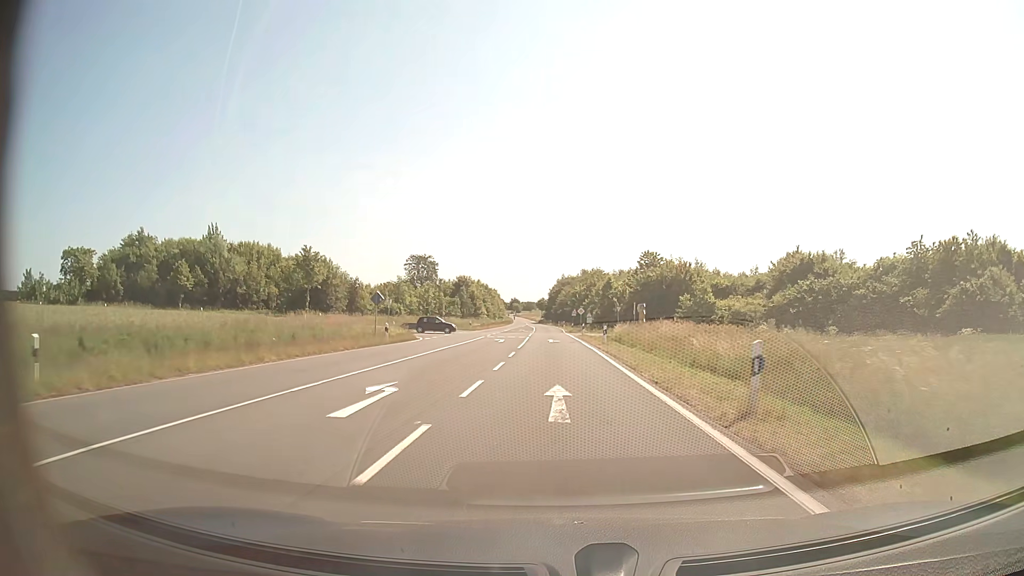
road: secondary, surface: asphalt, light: Day
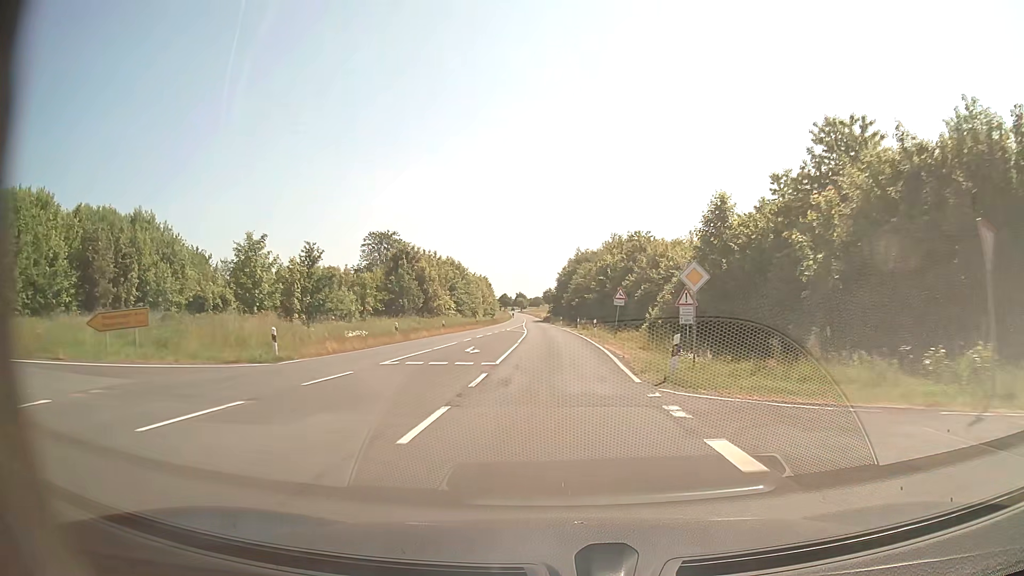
(-0.6, +58.1) m; -1°
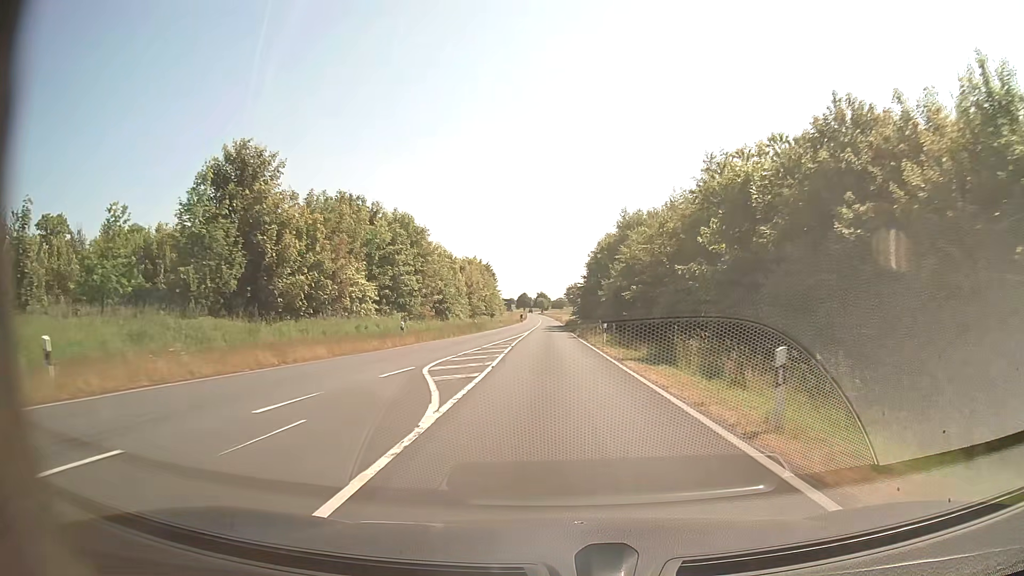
(-0.6, +47.0) m; -2°
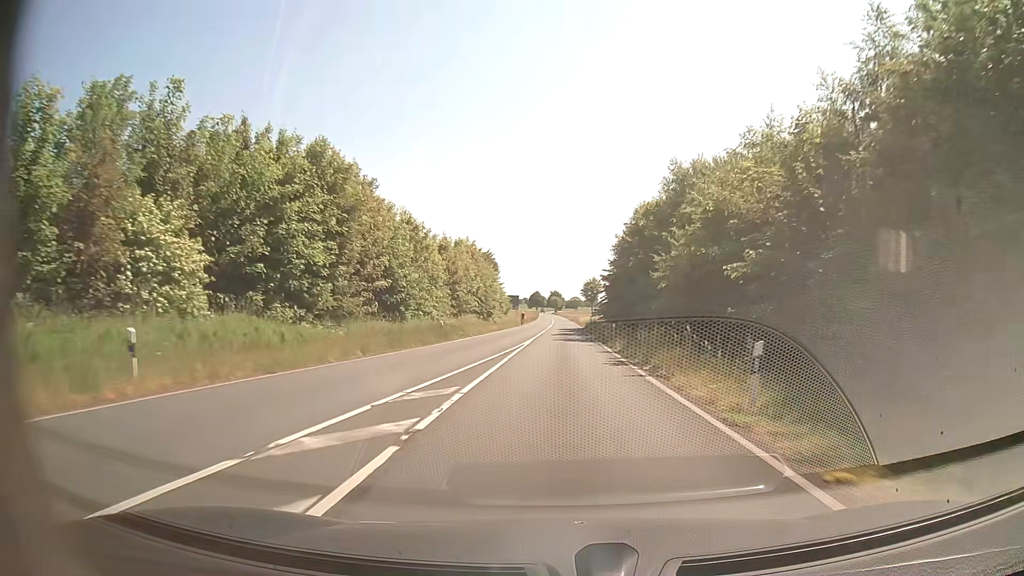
(-0.3, +23.4) m; -1°
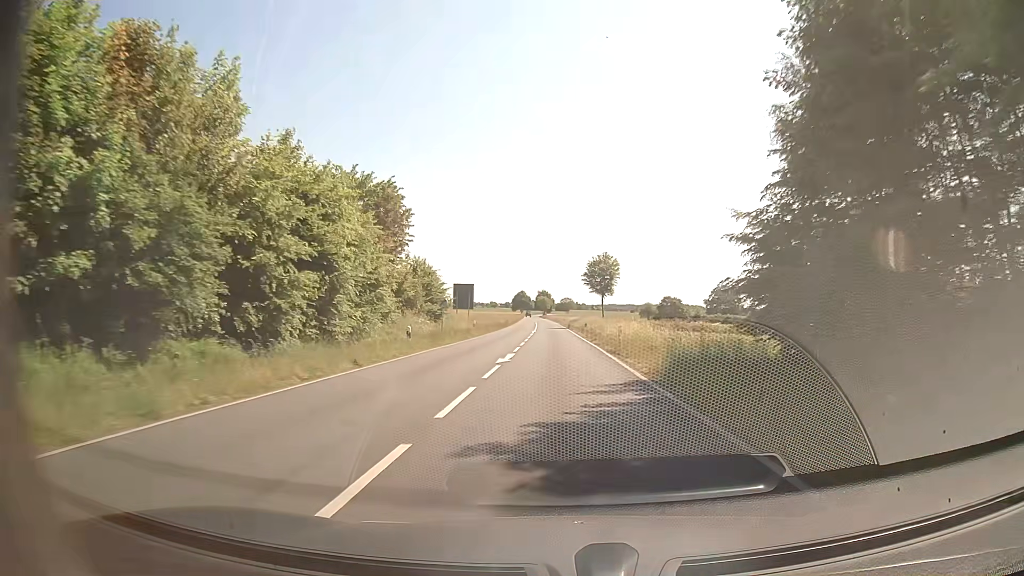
(+0.6, +58.4) m; +1°
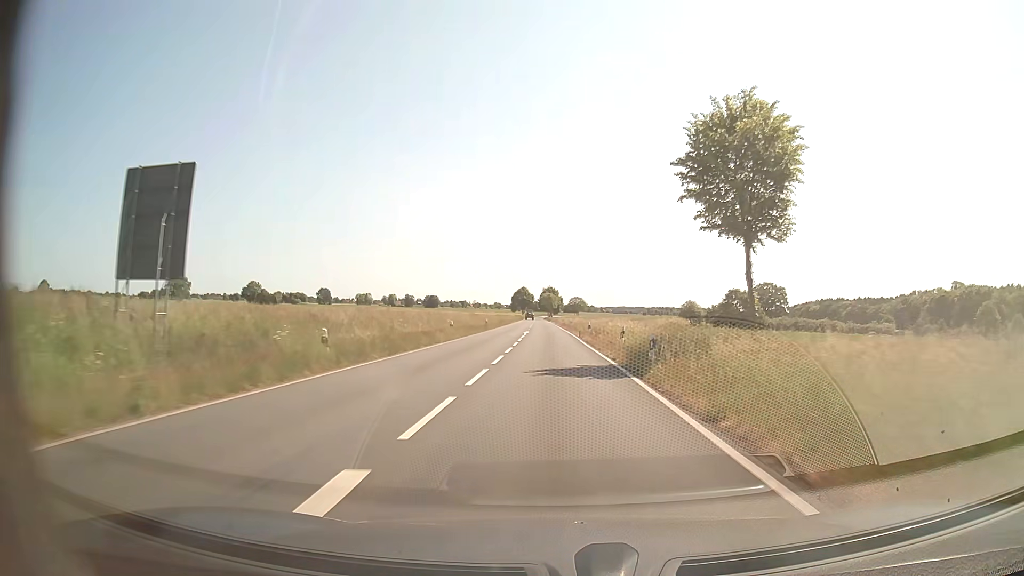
(-0.5, +60.4) m; -1°
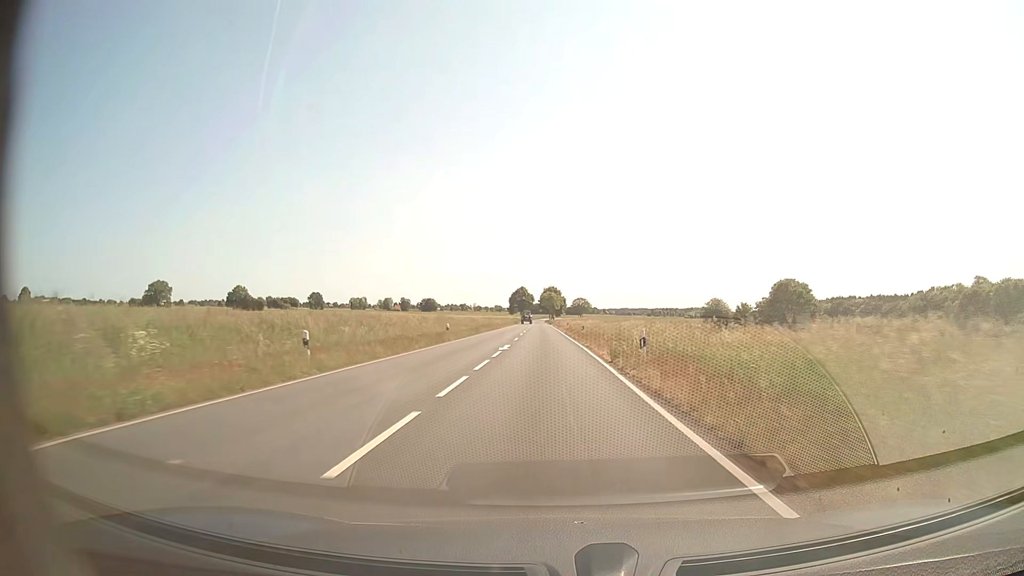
(0.0, +25.5) m; 0°
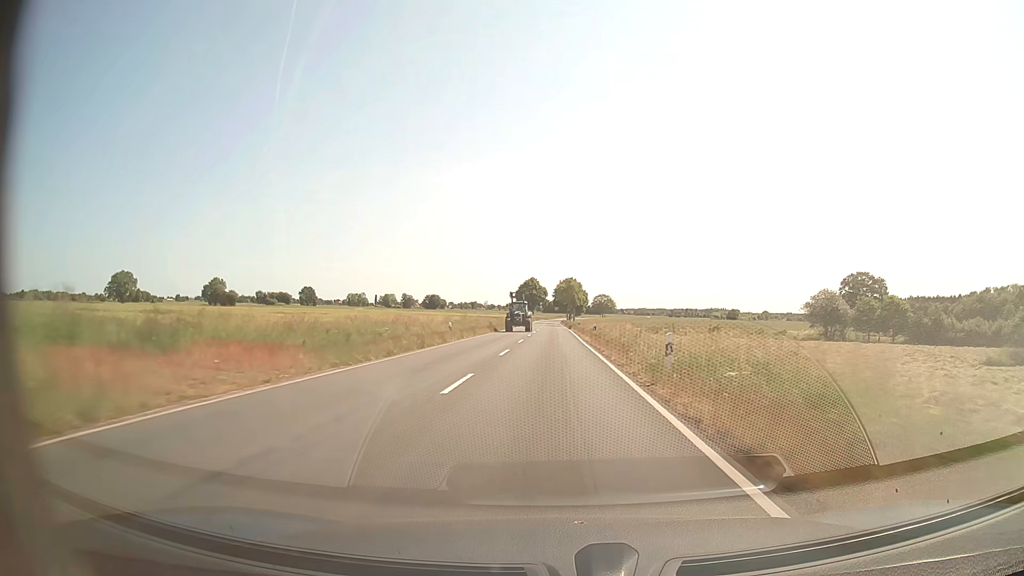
(-0.9, +53.3) m; -1°
(0, +10) (0, +20) (0, +30) (0, +40) (0, +50) (0, +60) (0, +70) (0, +80) (0, +90) (0, +100) m
